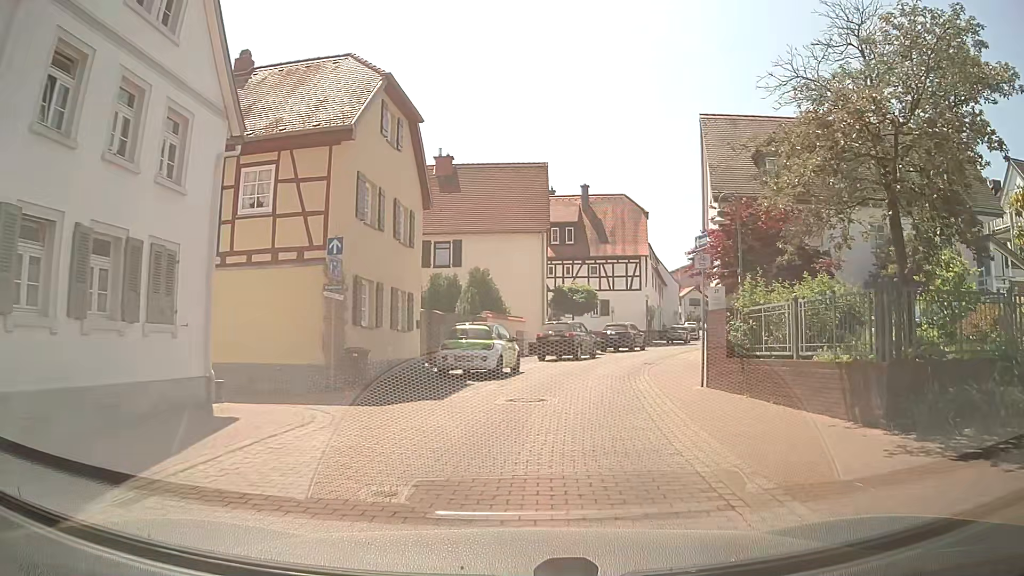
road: residential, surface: paving_stones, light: Day
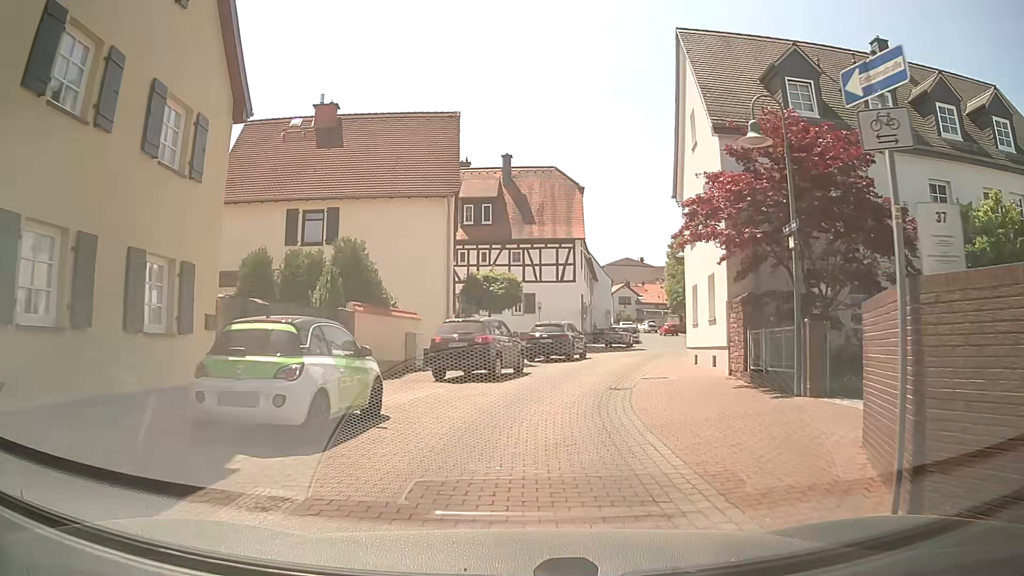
(+0.6, +10.2) m; +6°
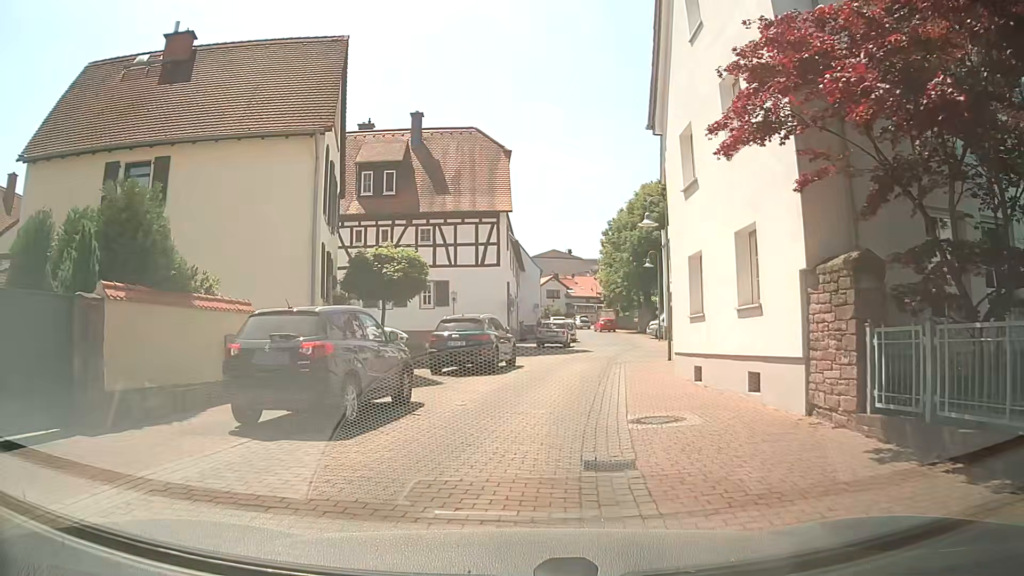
(+0.6, +8.5) m; +5°
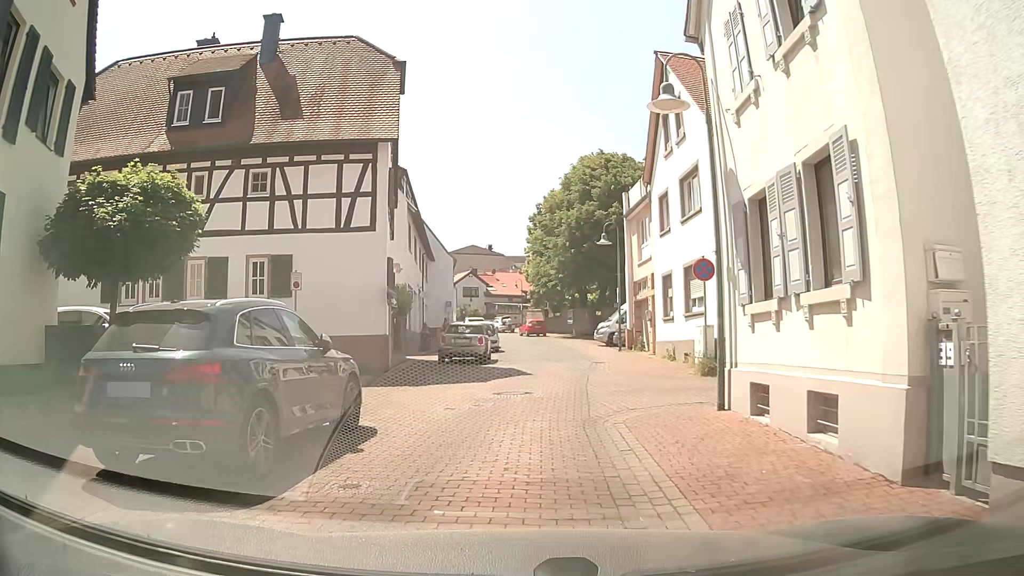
(+1.1, +13.0) m; +5°
